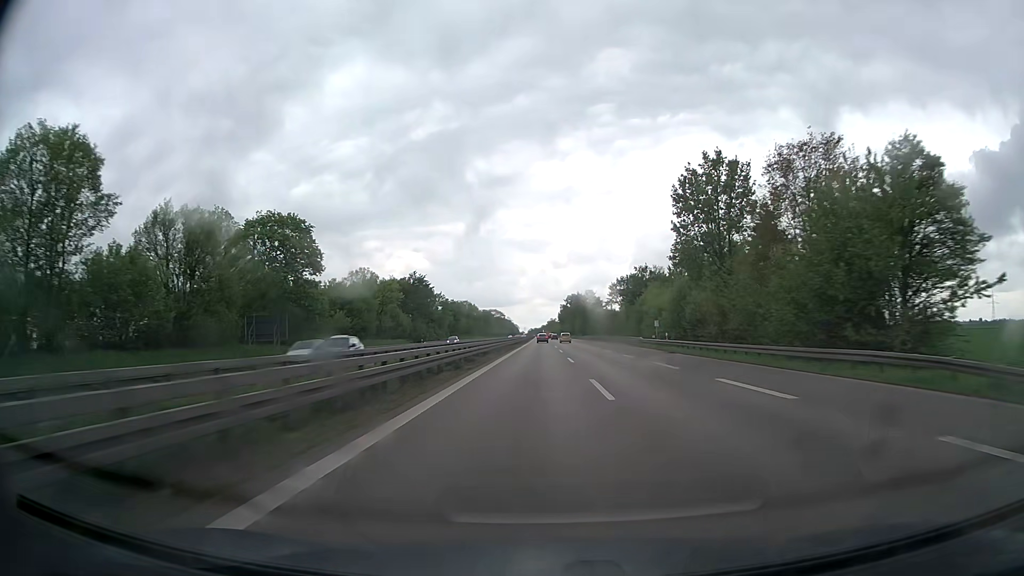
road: trunk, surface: asphalt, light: Day
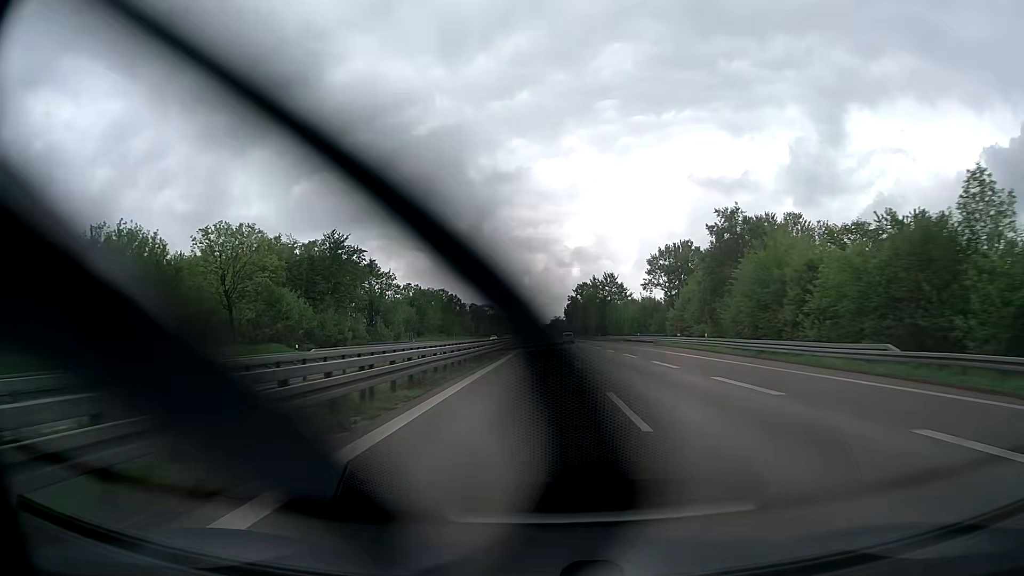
(-0.1, +58.5) m; 0°
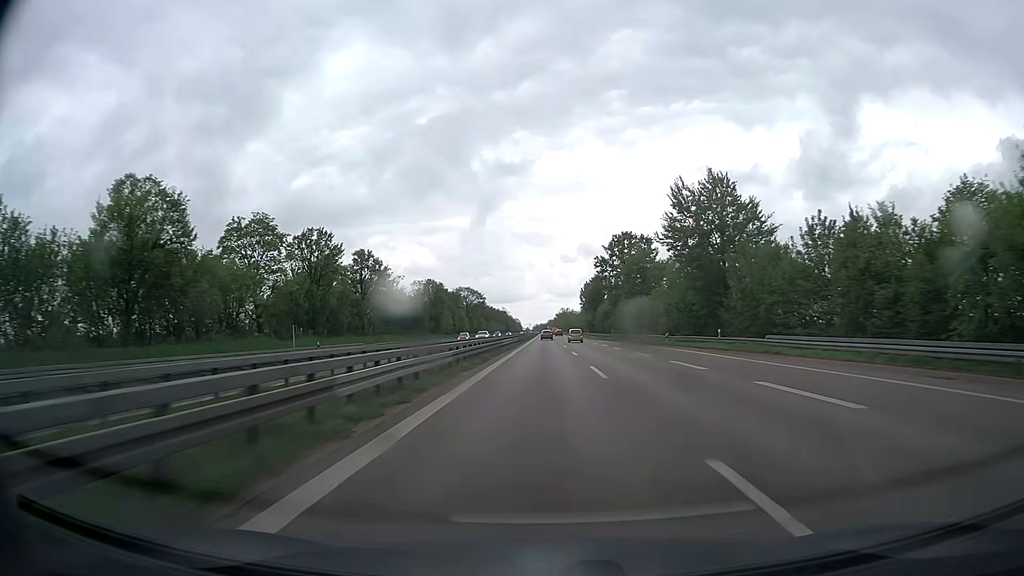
(-0.3, +98.2) m; 0°
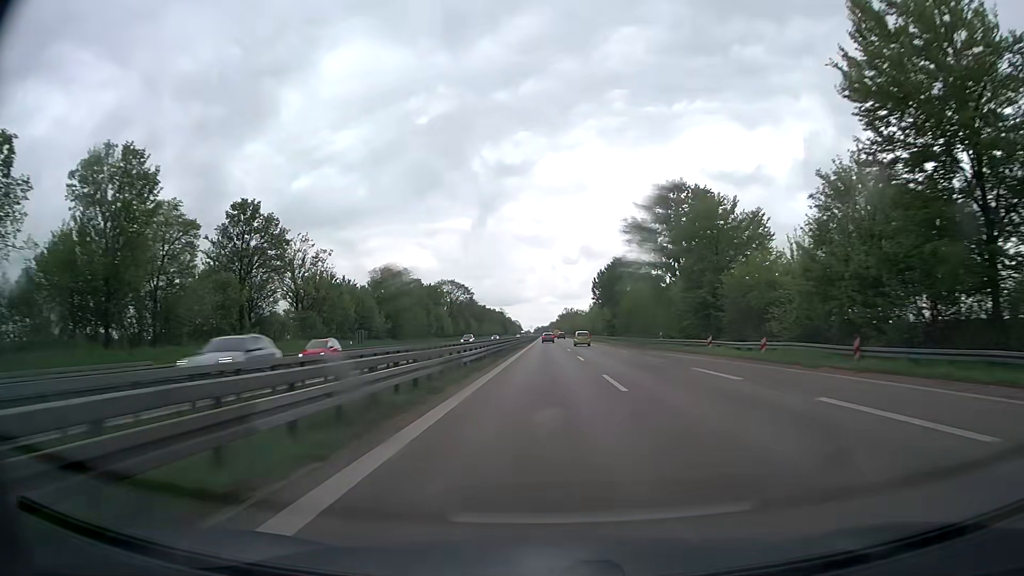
(-0.1, +39.2) m; 0°
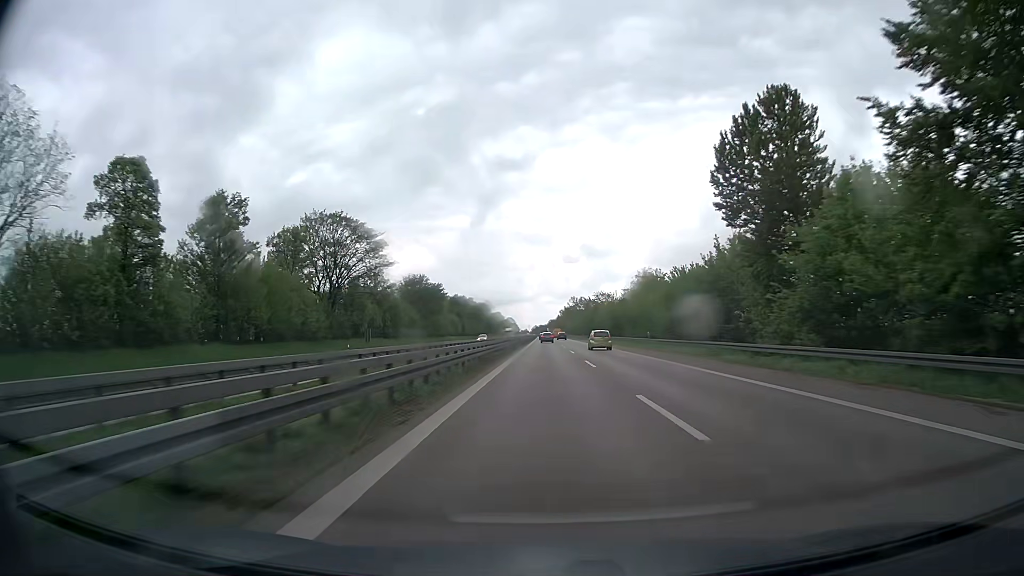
(0.0, +97.0) m; 0°
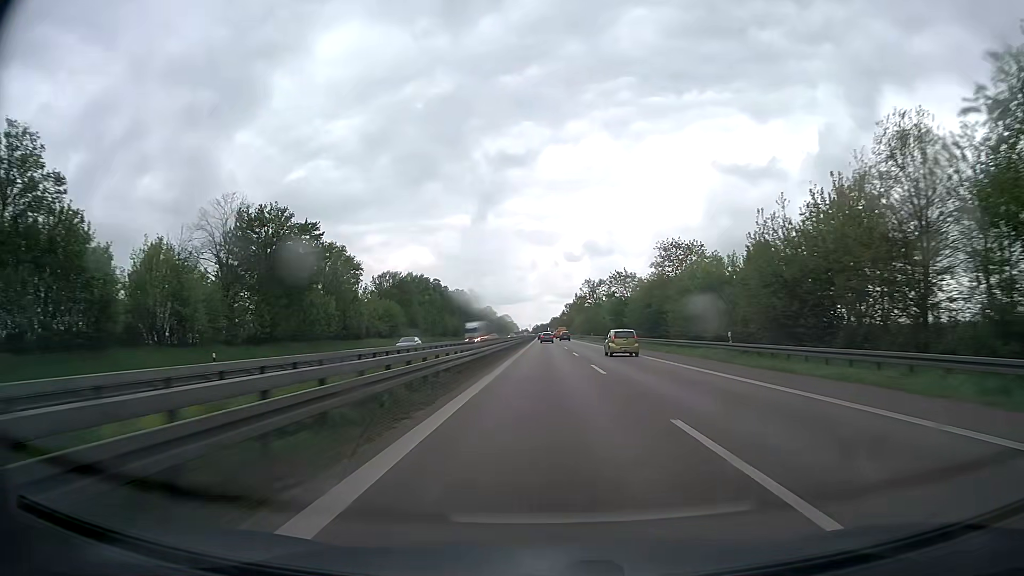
(+0.1, +76.0) m; 0°
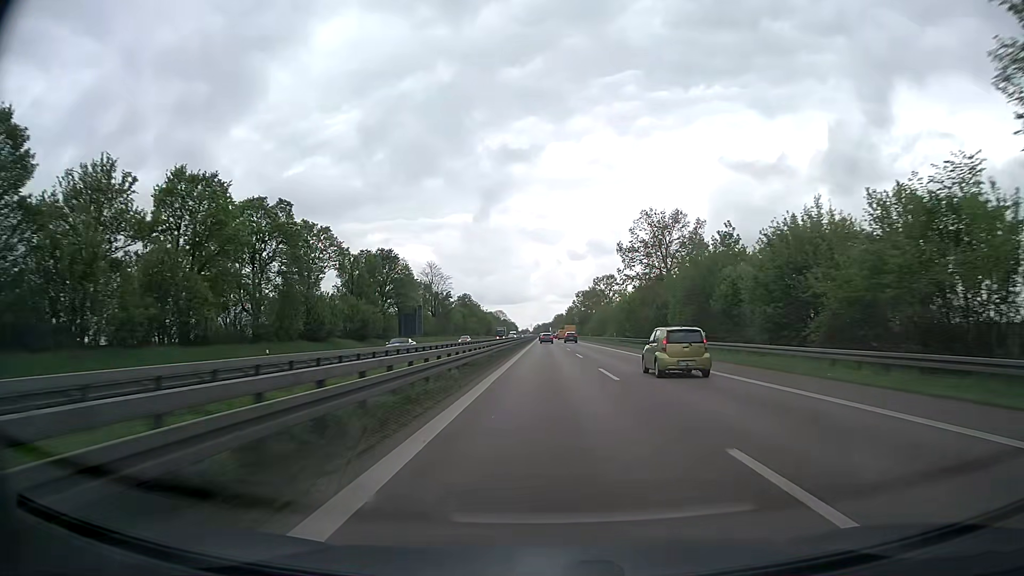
(-0.1, +92.4) m; 0°
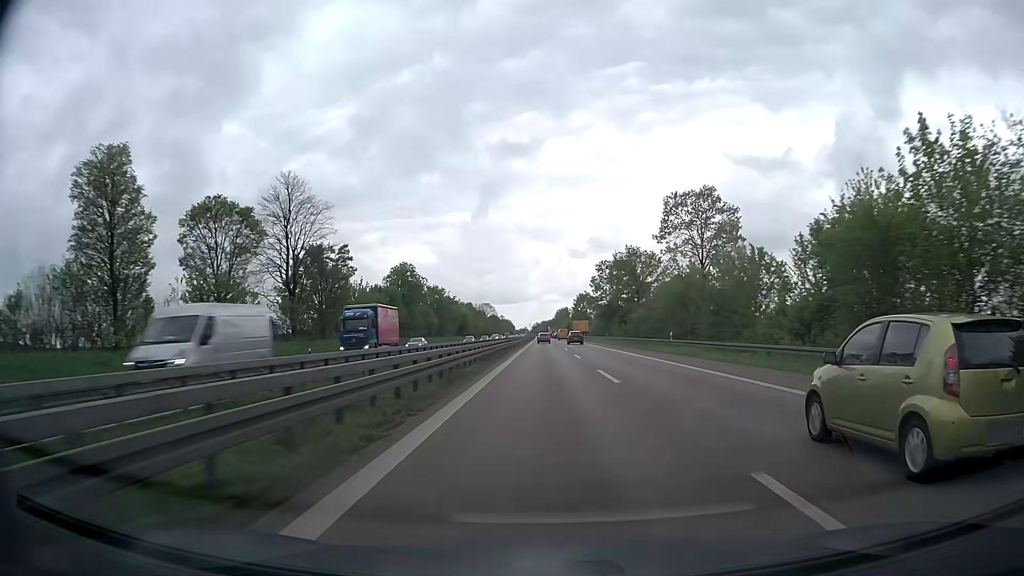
(0.0, +91.2) m; 0°
(0, +10) (0, +20) (0, +30) (0, +40) (0, +50) (0, +60) (0, +70) (0, +80) (0, +90) (0, +100) m
